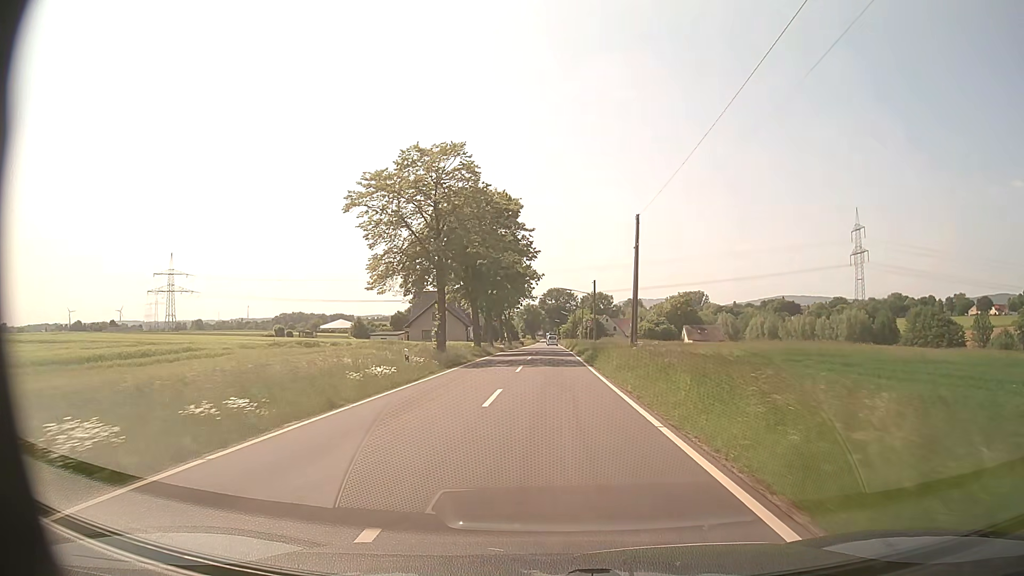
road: tertiary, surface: asphalt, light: Day
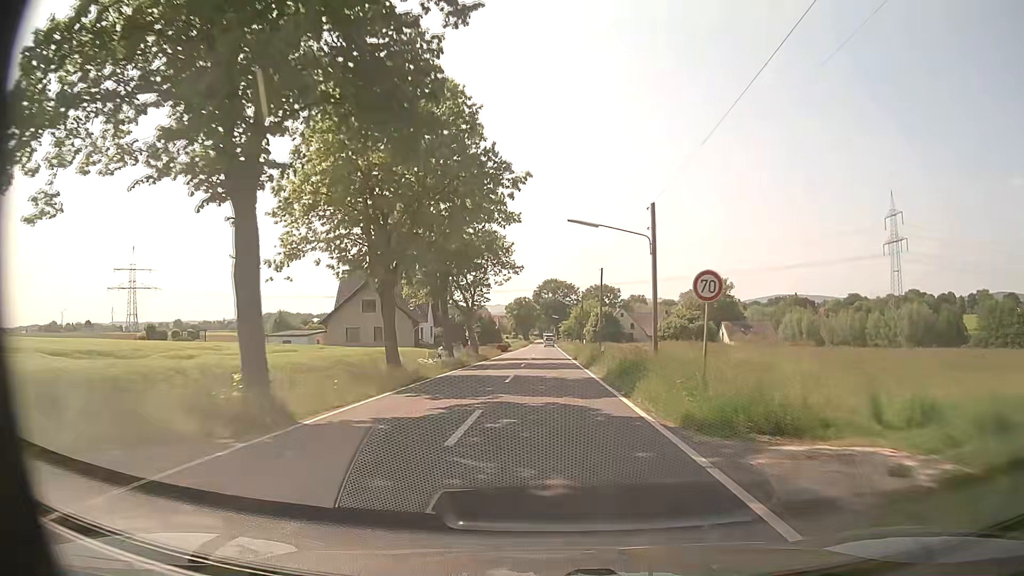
(+0.2, +40.2) m; 0°
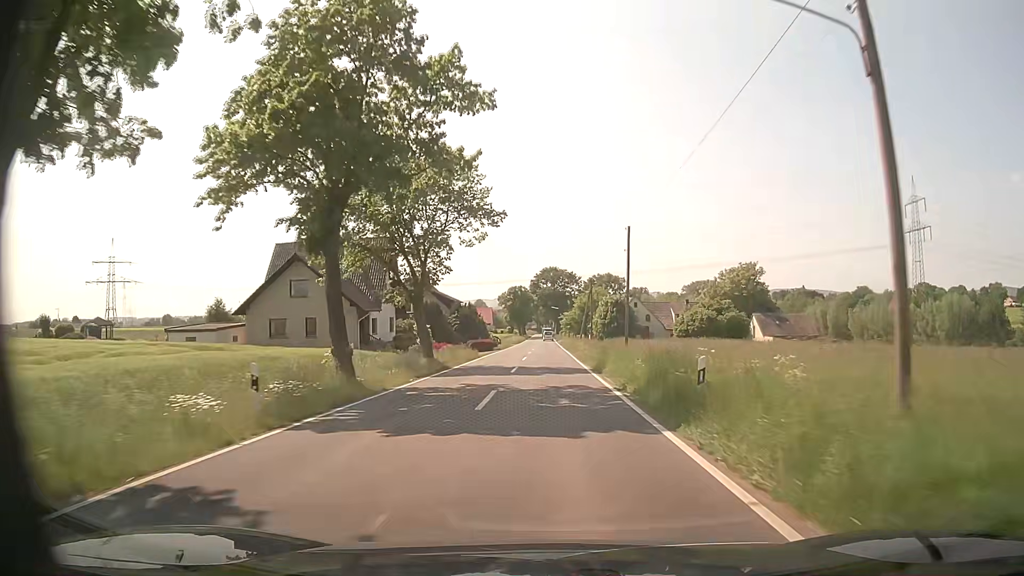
(0.0, +20.1) m; 0°
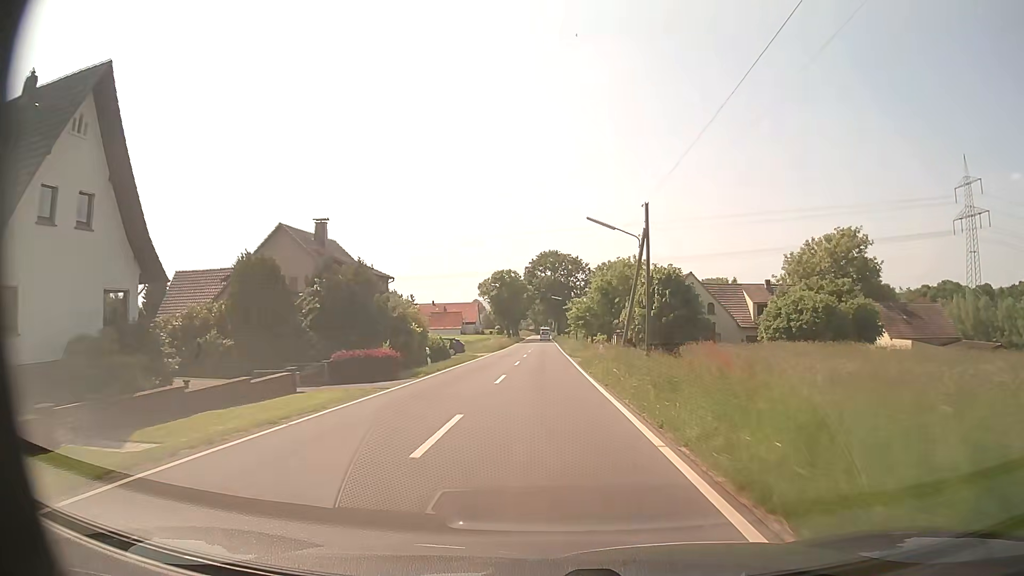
(0.0, +40.6) m; 0°
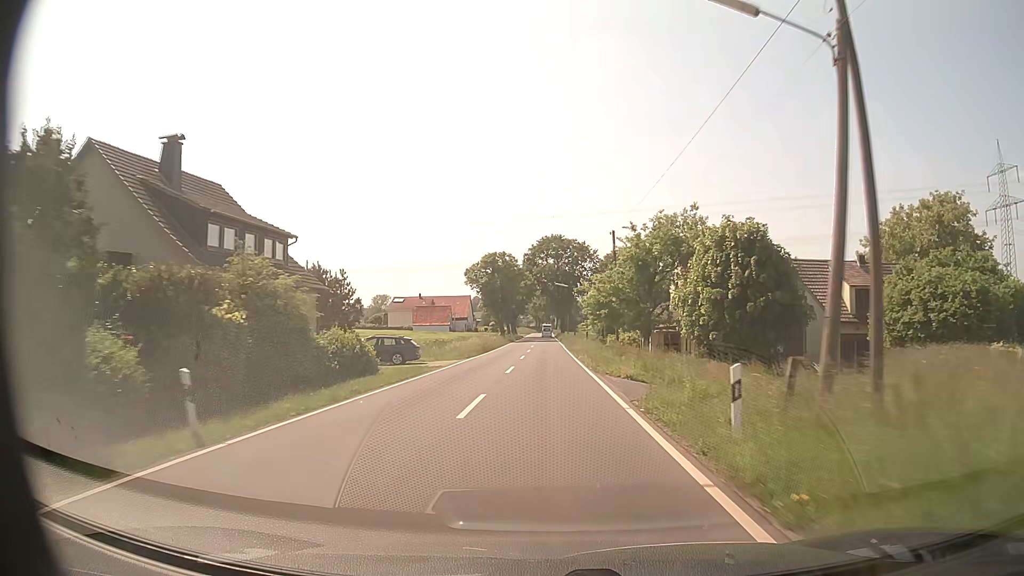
(-0.1, +20.8) m; 0°
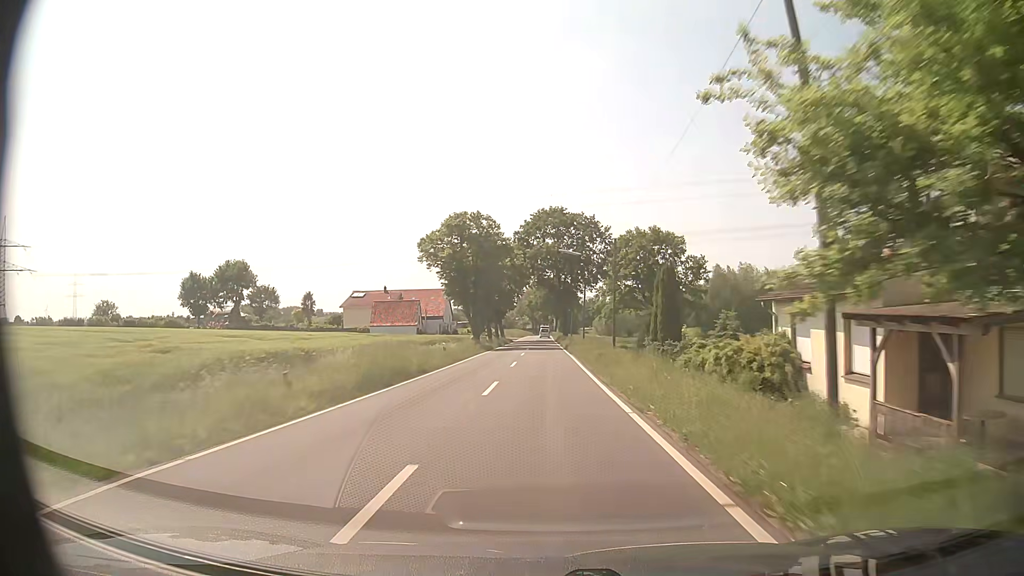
(-0.1, +31.7) m; 0°
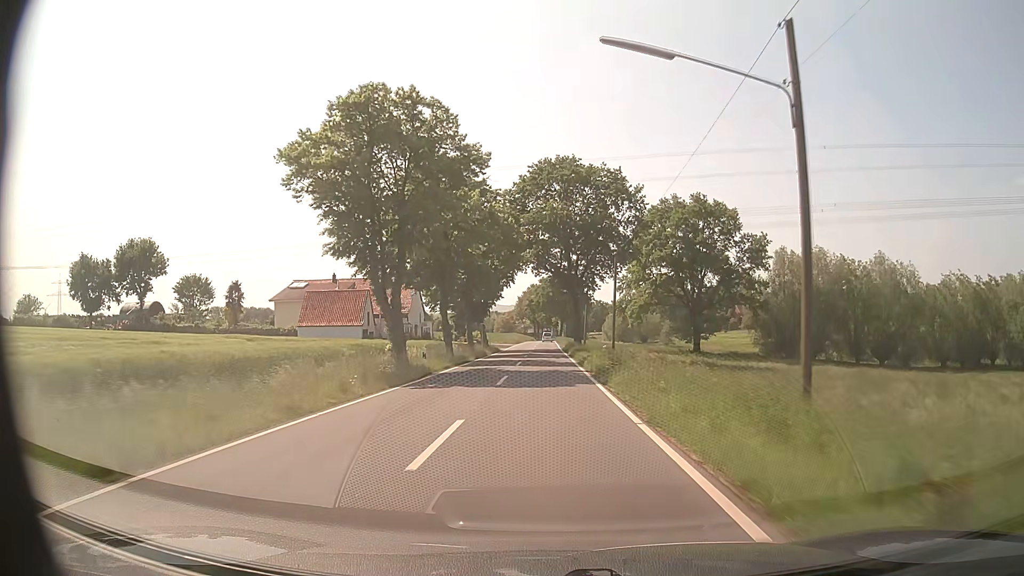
(0.0, +32.1) m; 0°
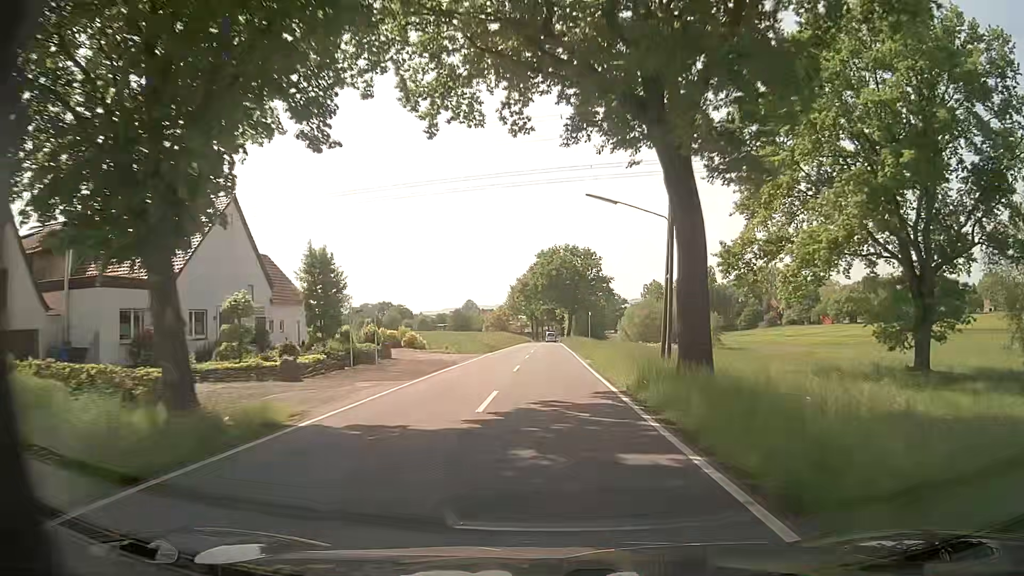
(0.0, +55.0) m; 0°
(0, +10) (0, +20) (0, +30) (0, +40) (0, +50) (0, +60) (0, +70) (+1, +80) (+1, +90) (+1, +100) m
